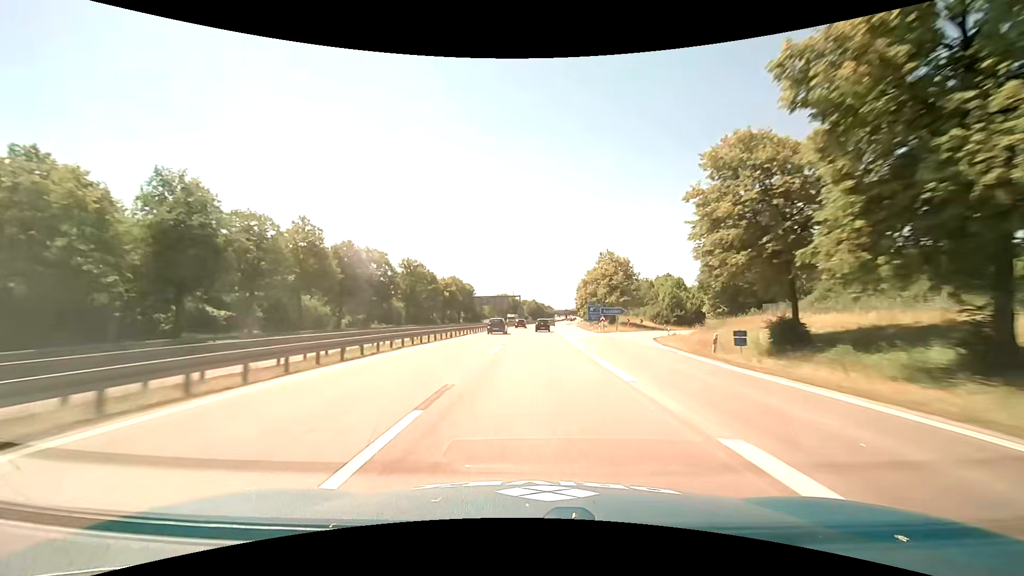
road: motorway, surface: asphalt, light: Day
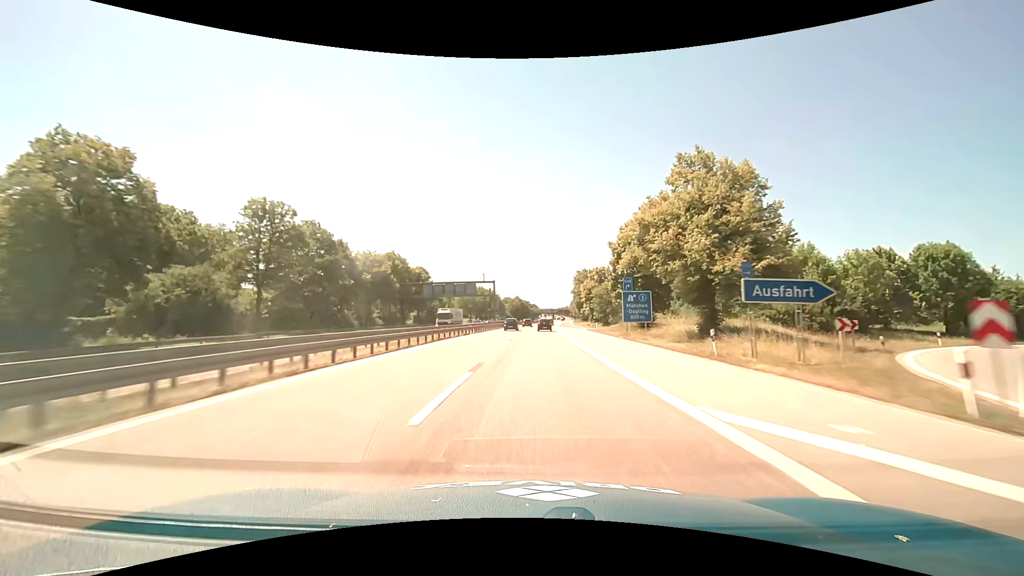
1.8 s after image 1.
(+1.1, +49.0) m; +2°
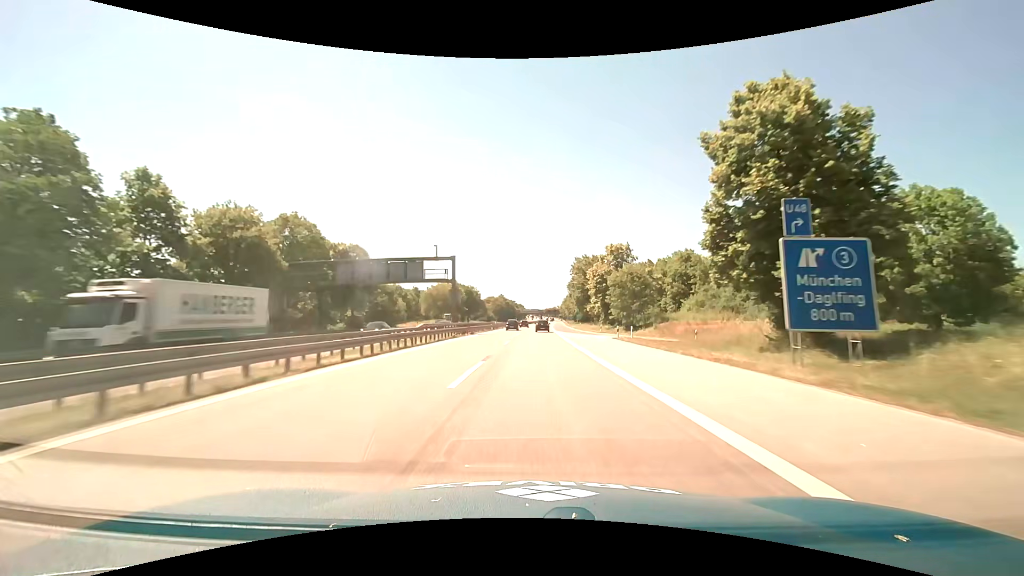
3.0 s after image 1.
(+0.4, +32.8) m; +1°
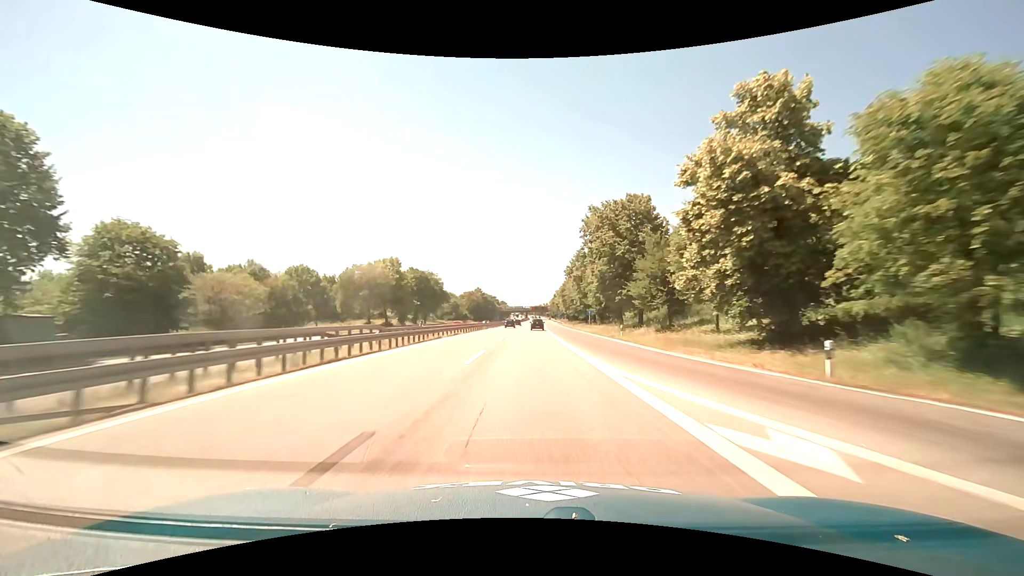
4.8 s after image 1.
(+0.9, +49.3) m; +2°
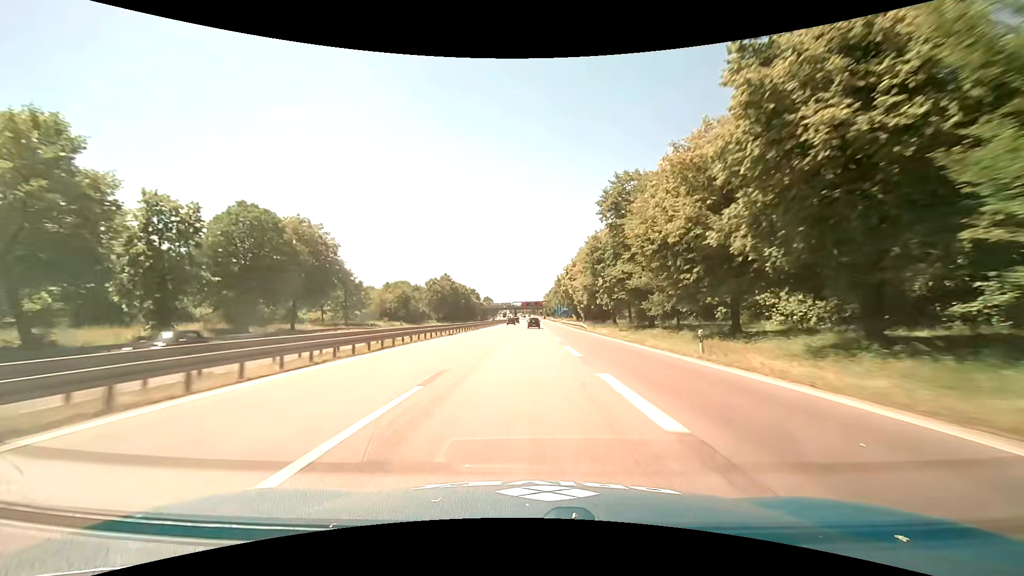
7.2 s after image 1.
(+0.6, +66.0) m; +1°
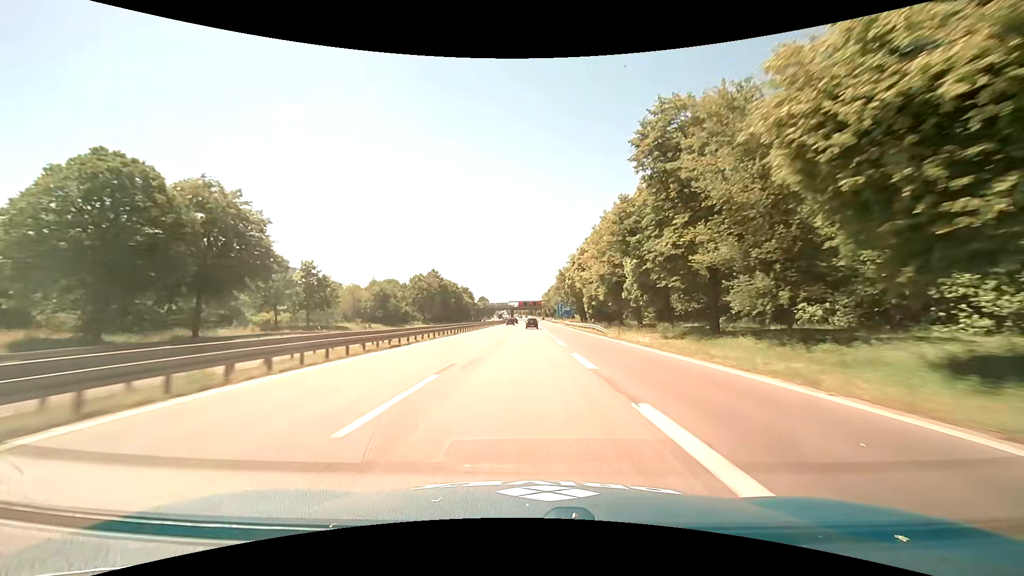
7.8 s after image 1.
(+0.1, +16.5) m; 0°
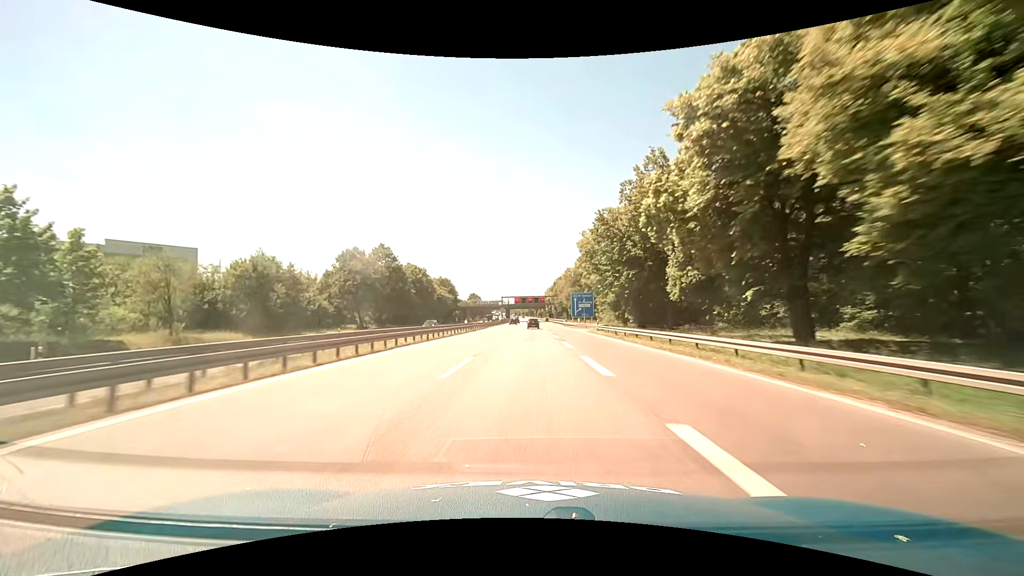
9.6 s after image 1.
(+0.2, +49.7) m; 0°
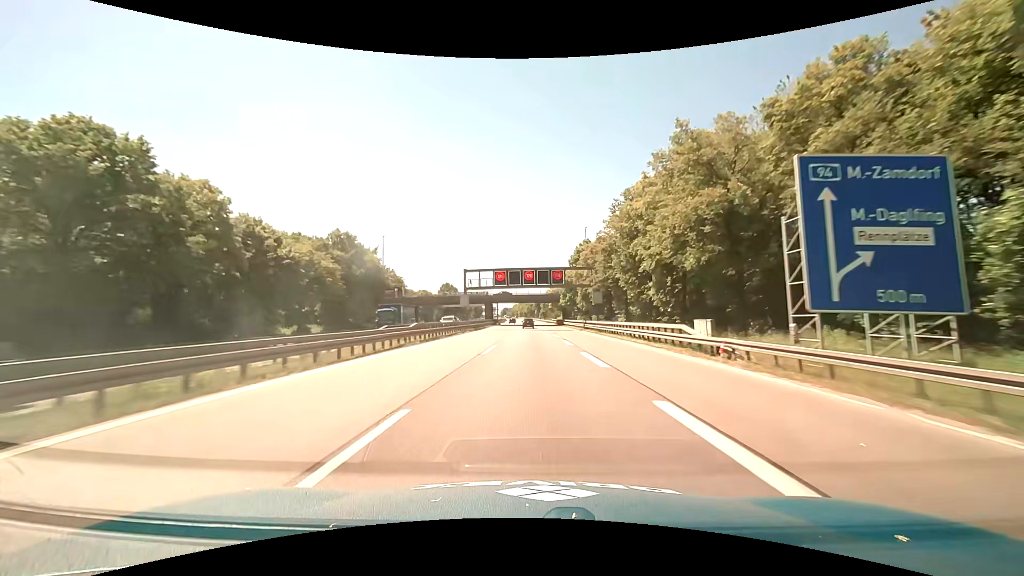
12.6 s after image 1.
(+0.2, +82.7) m; 0°
(0, +10) (0, +20) (0, +30) (0, +40) (0, +50) (0, +60) (0, +70) (0, +80) (0, +90) (0, +100) m
